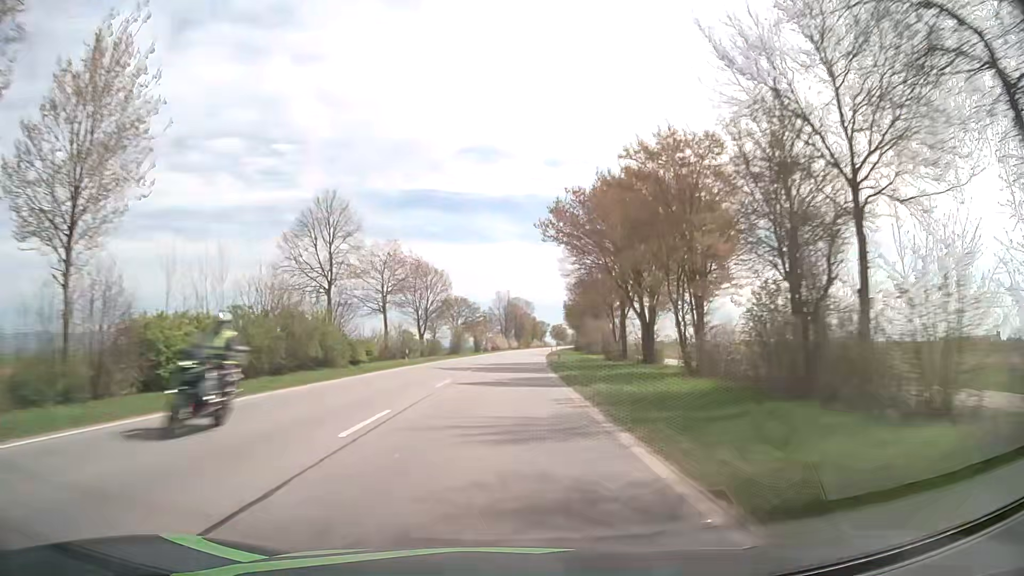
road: primary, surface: asphalt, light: Day
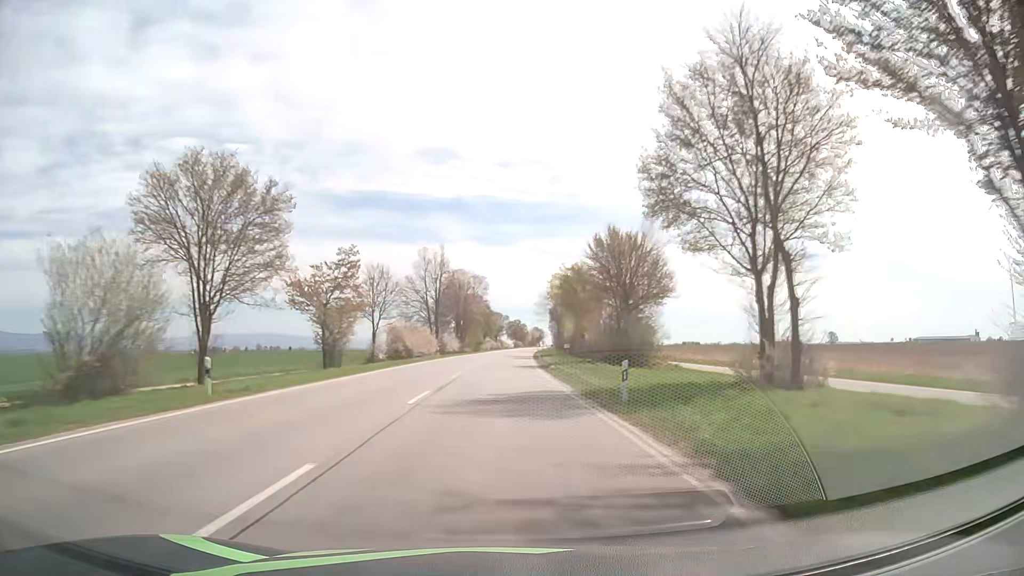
(+2.2, +78.5) m; +4°
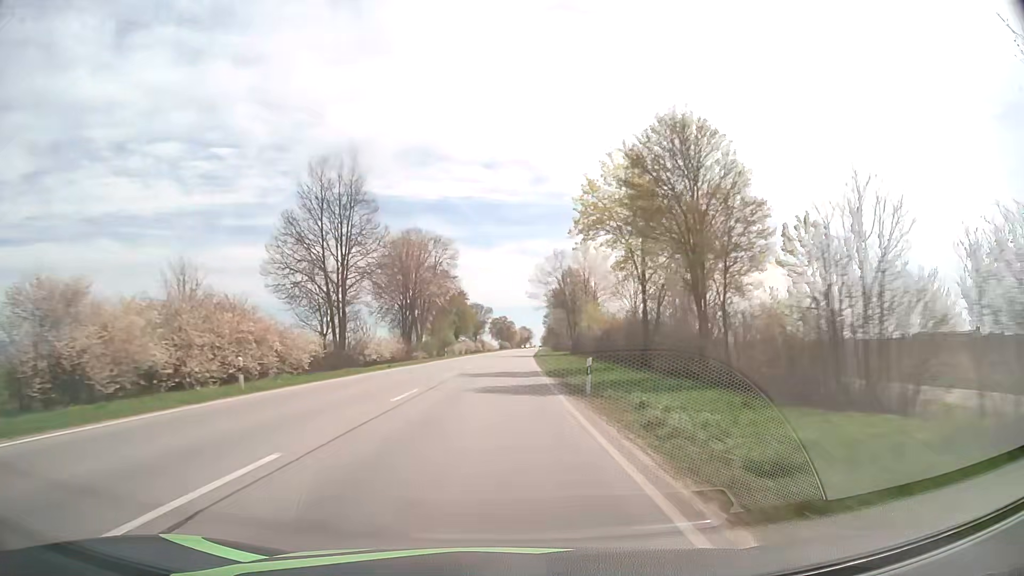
(+0.8, +47.3) m; +1°
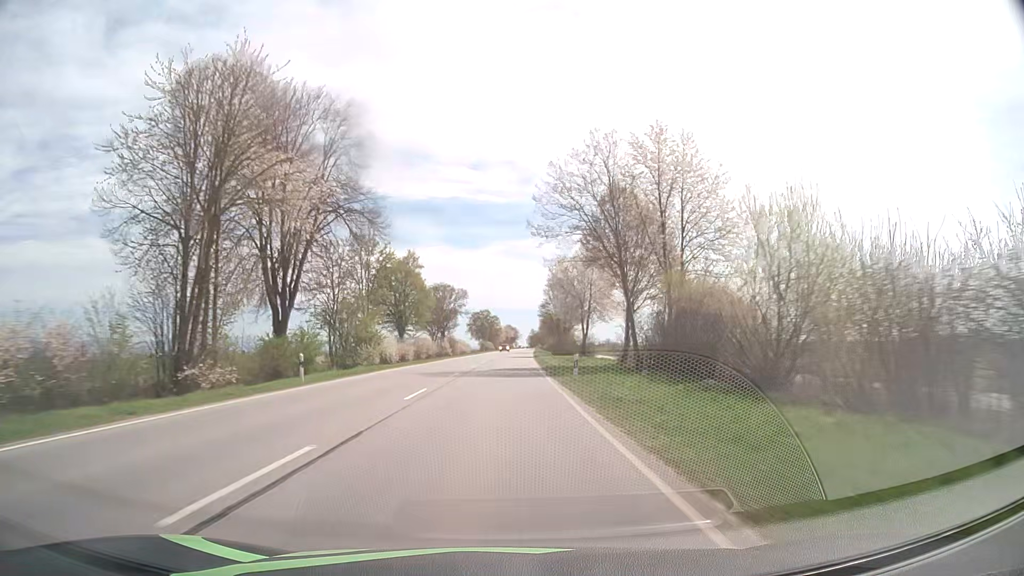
(+0.4, +47.4) m; +1°
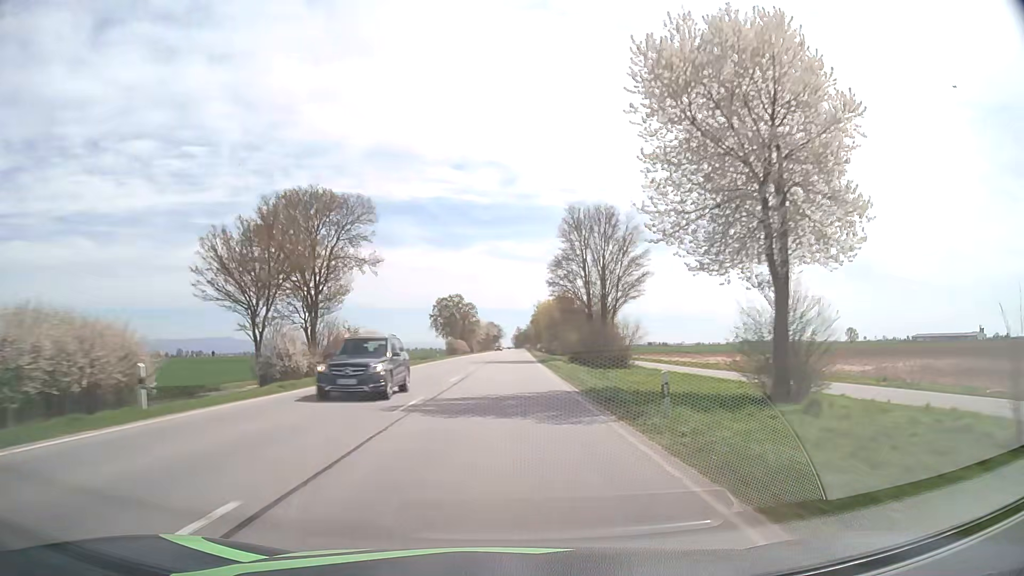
(+0.7, +63.5) m; +1°
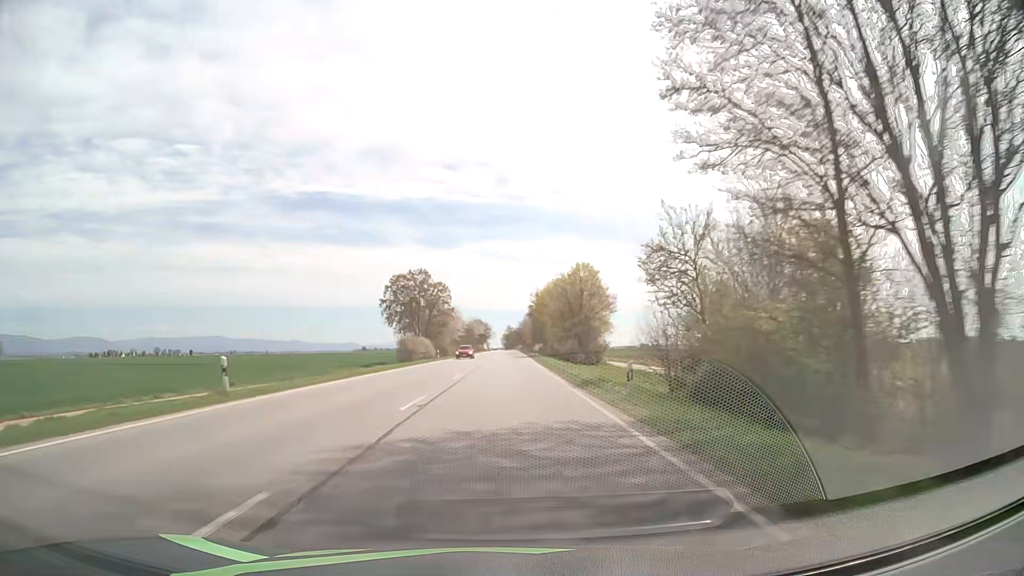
(+0.3, +47.8) m; +1°
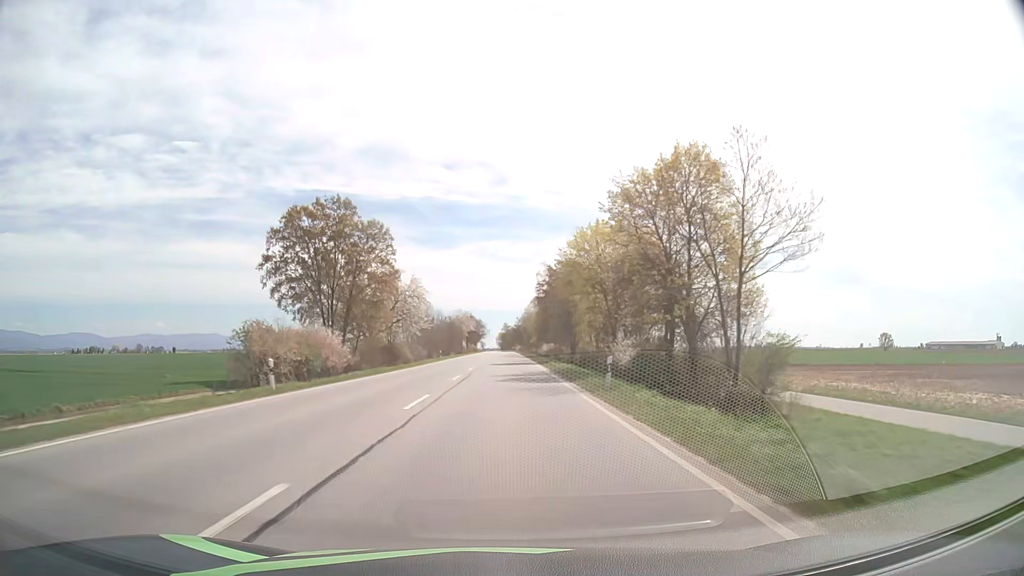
(+0.2, +47.8) m; 0°
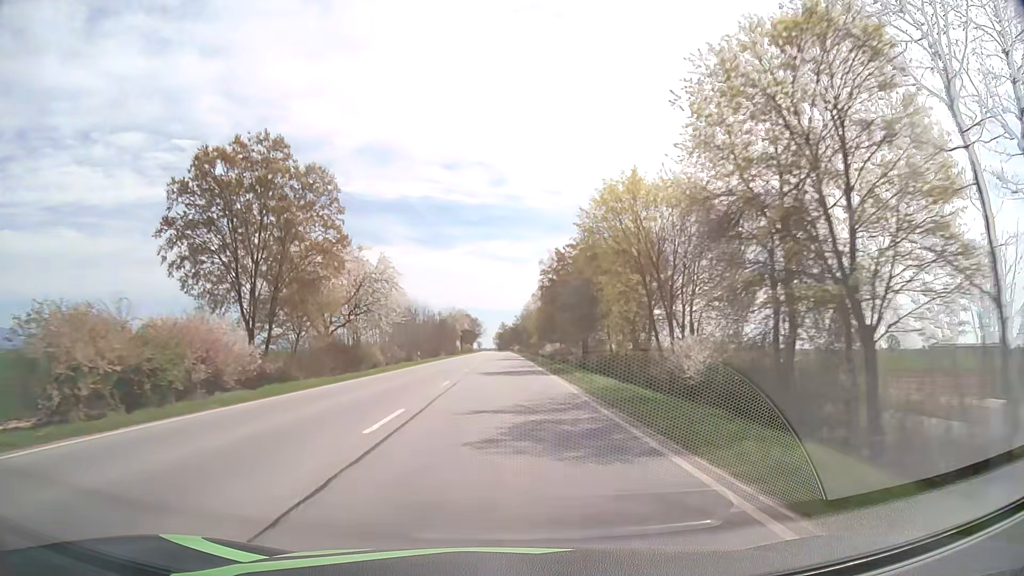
(0.0, +15.9) m; 0°
(0, +10) (0, +20) (0, +30) (0, +40) (0, +50) (0, +60) (0, +70) (0, +80) (0, +90) (0, +100) m
